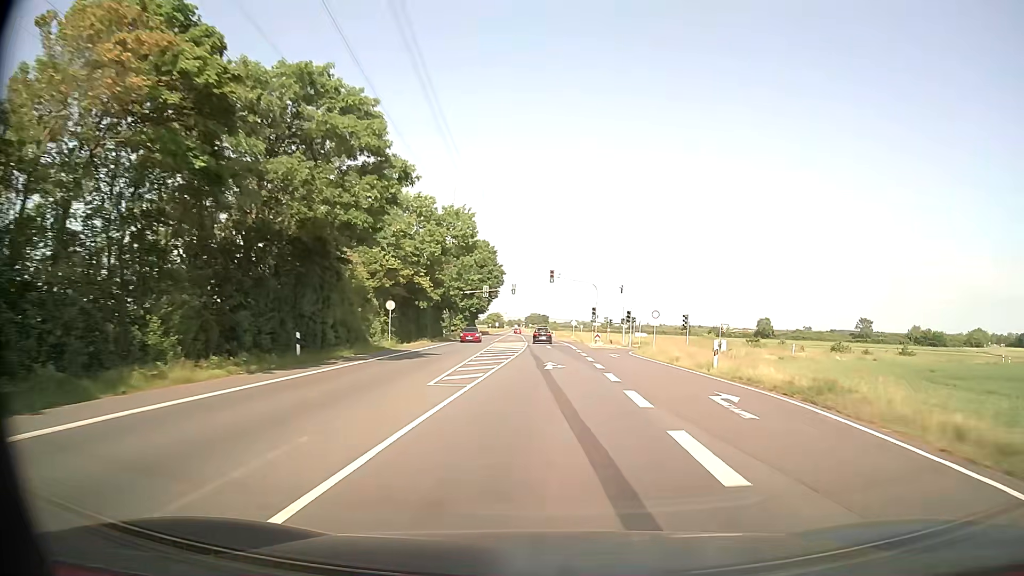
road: secondary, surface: asphalt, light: Day
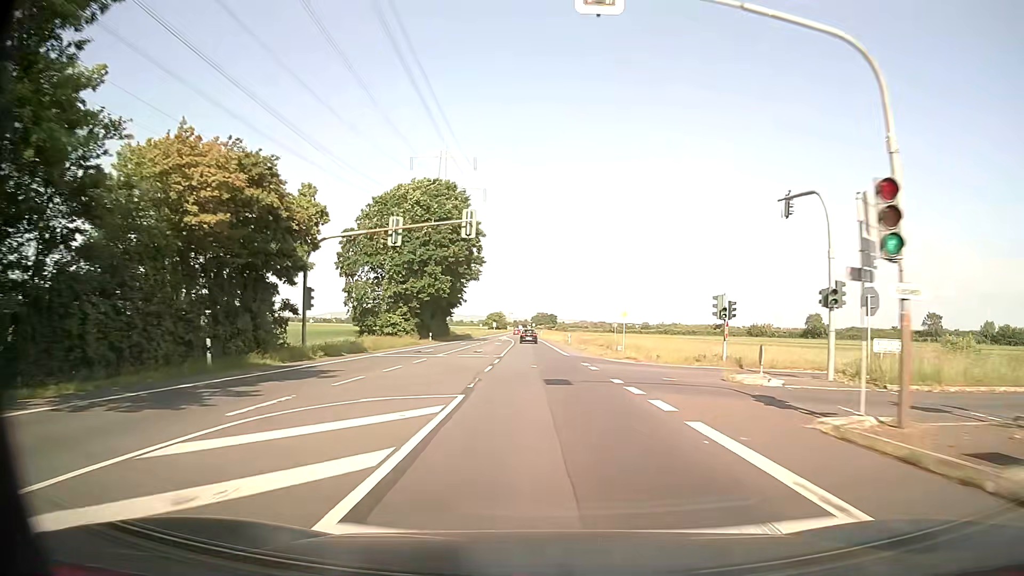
(+0.3, +54.4) m; 0°
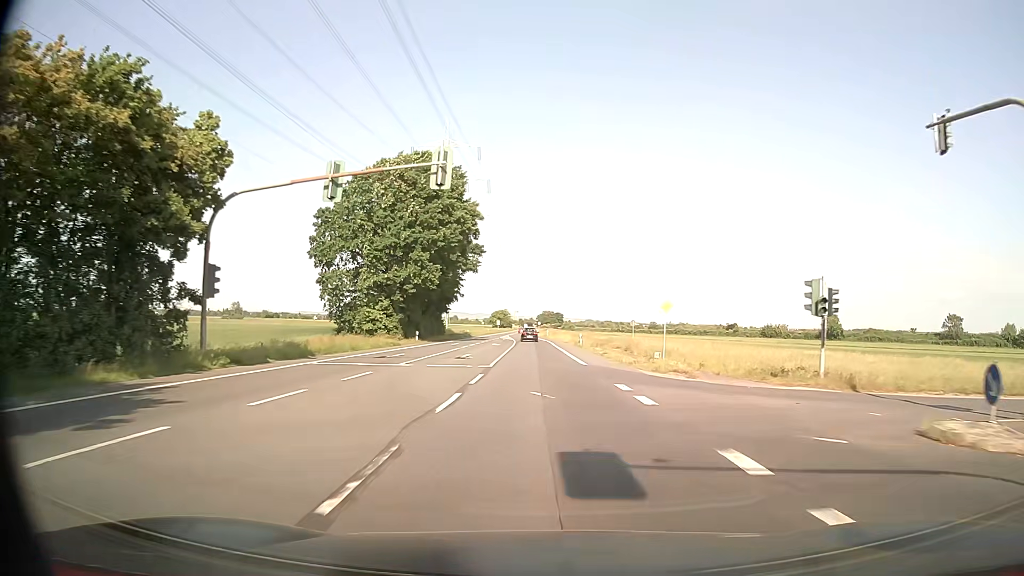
(-0.1, +11.0) m; -1°
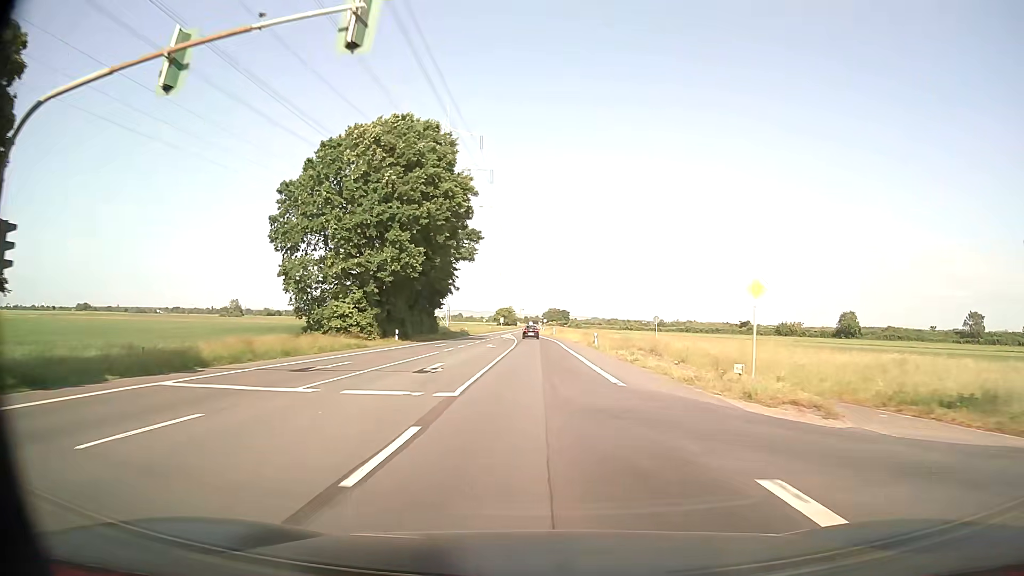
(0.0, +11.0) m; 0°
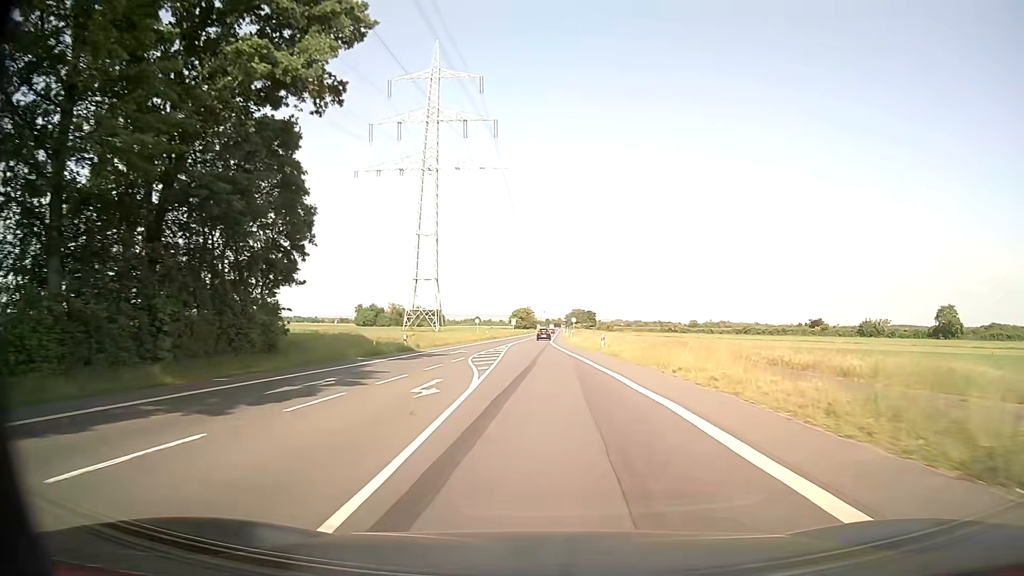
(-0.8, +55.5) m; -2°
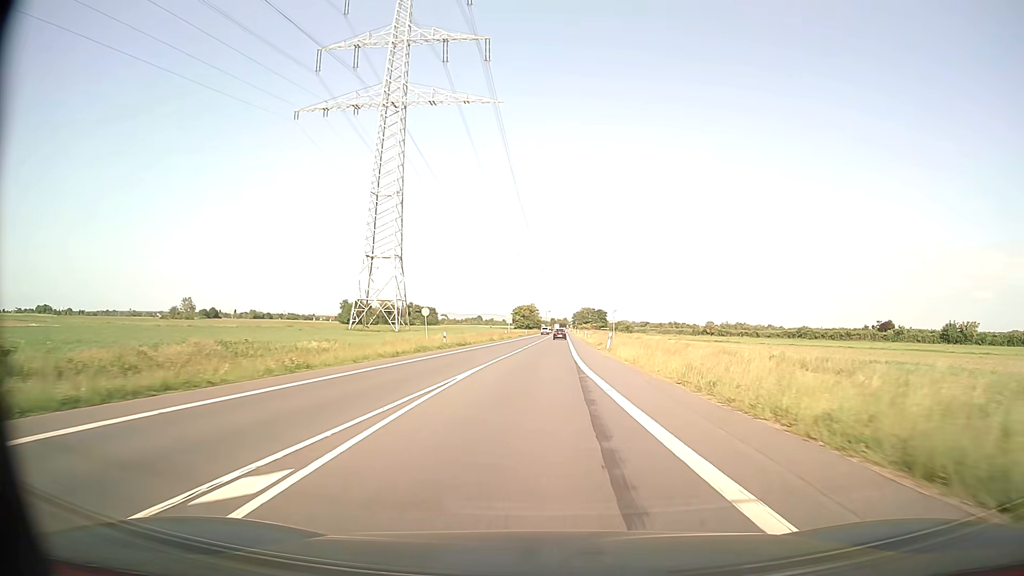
(-0.6, +46.1) m; -1°
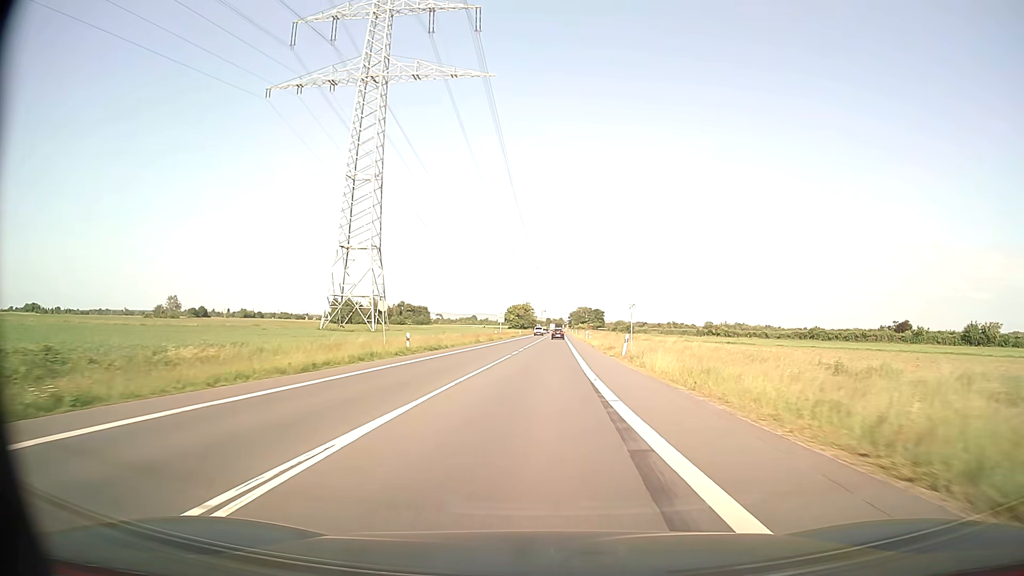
(+0.1, +11.9) m; 0°
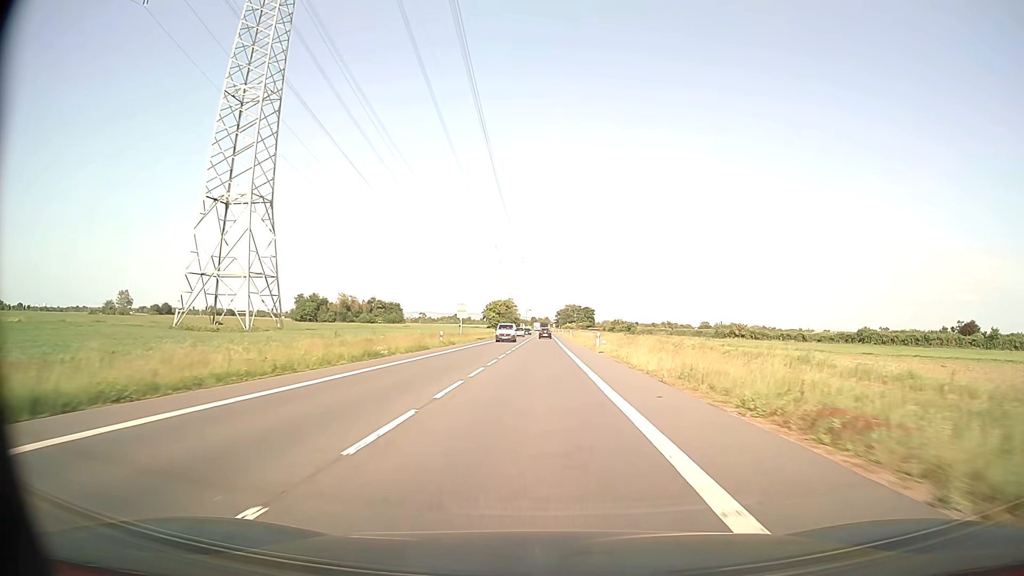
(+0.5, +36.4) m; +1°
(0, +10) (0, +20) (0, +30) (0, +40) (0, +50) (0, +60) (0, +70) (0, +80) (0, +90) (0, +100) m
